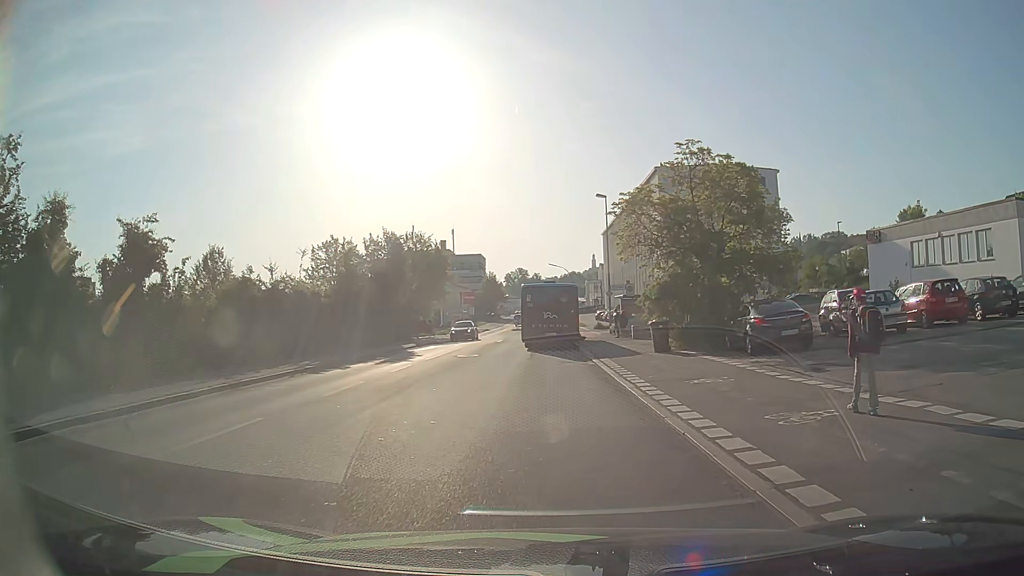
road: tertiary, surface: asphalt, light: Day
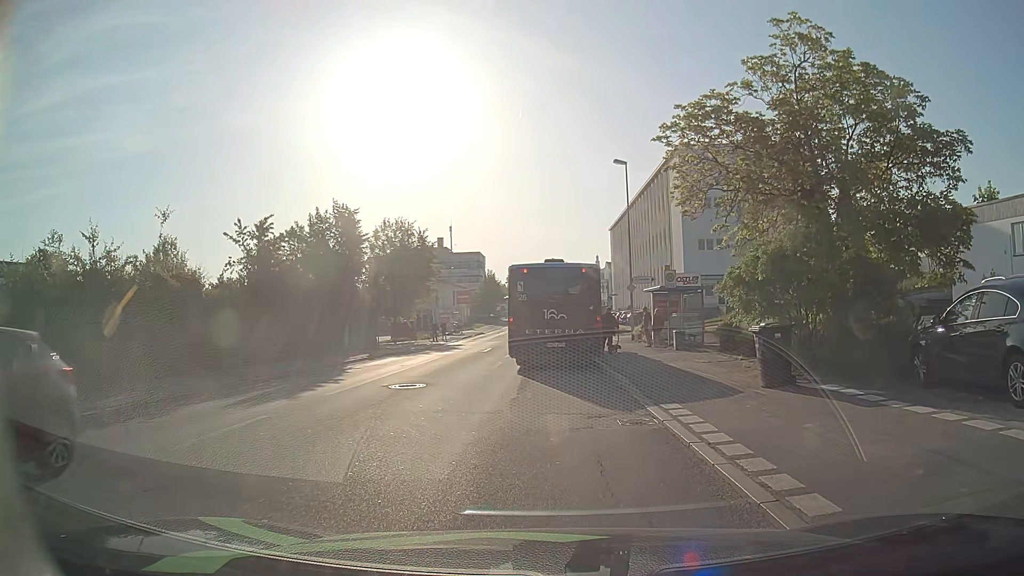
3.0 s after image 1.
(0.0, +11.1) m; +1°
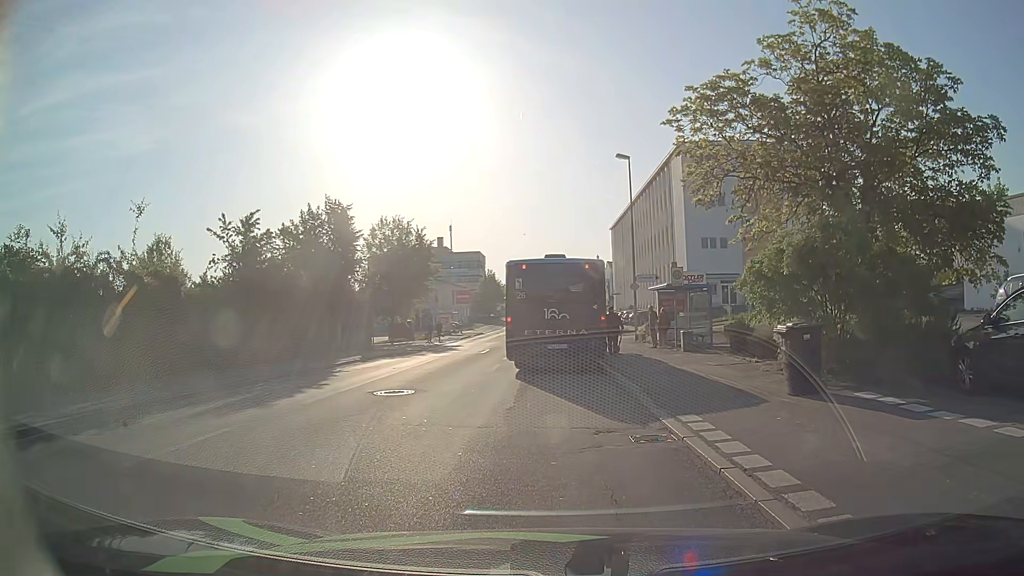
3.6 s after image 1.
(0.0, +1.3) m; -1°
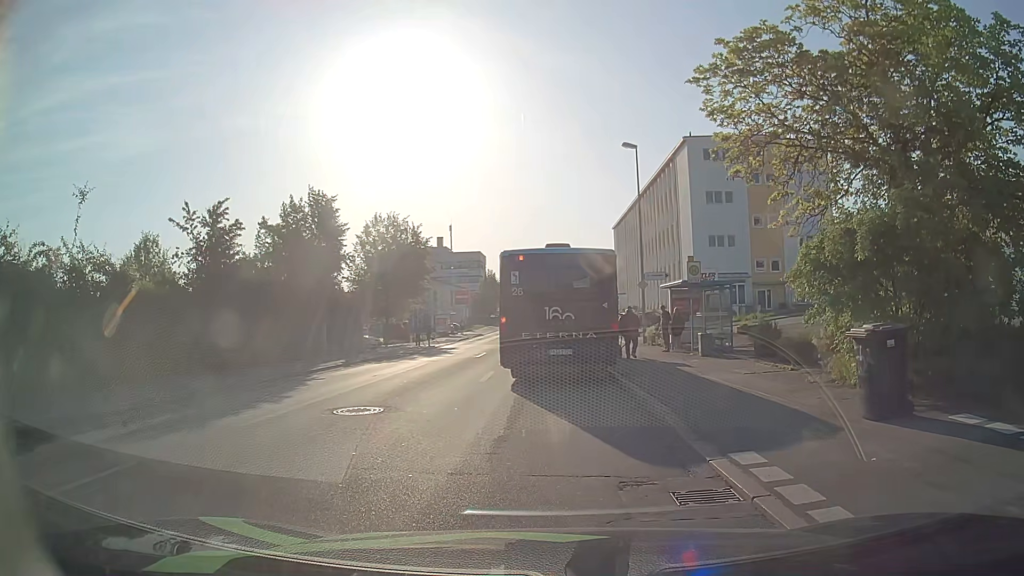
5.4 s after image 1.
(0.0, +2.5) m; -1°
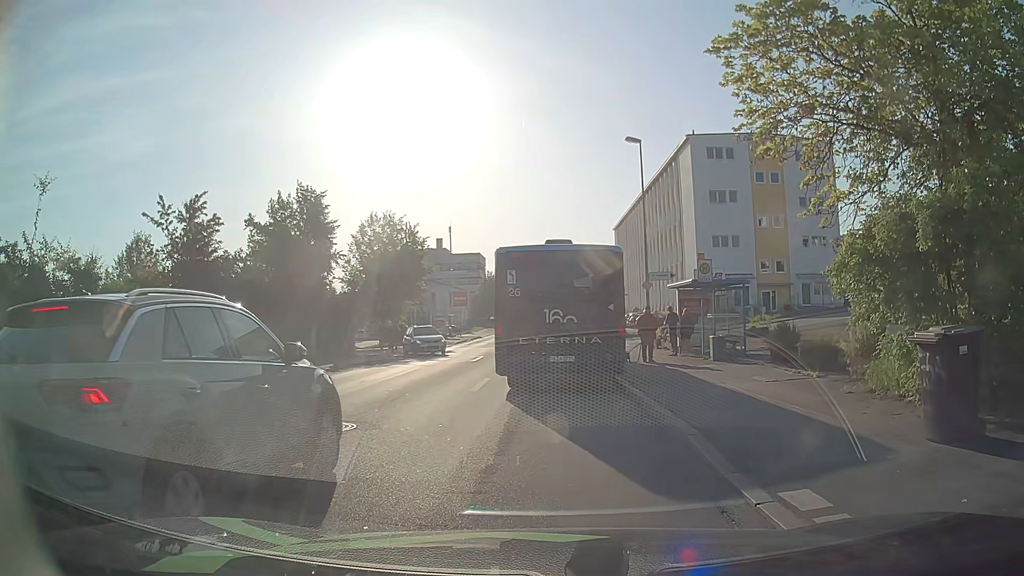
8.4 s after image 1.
(0.0, +1.5) m; 0°
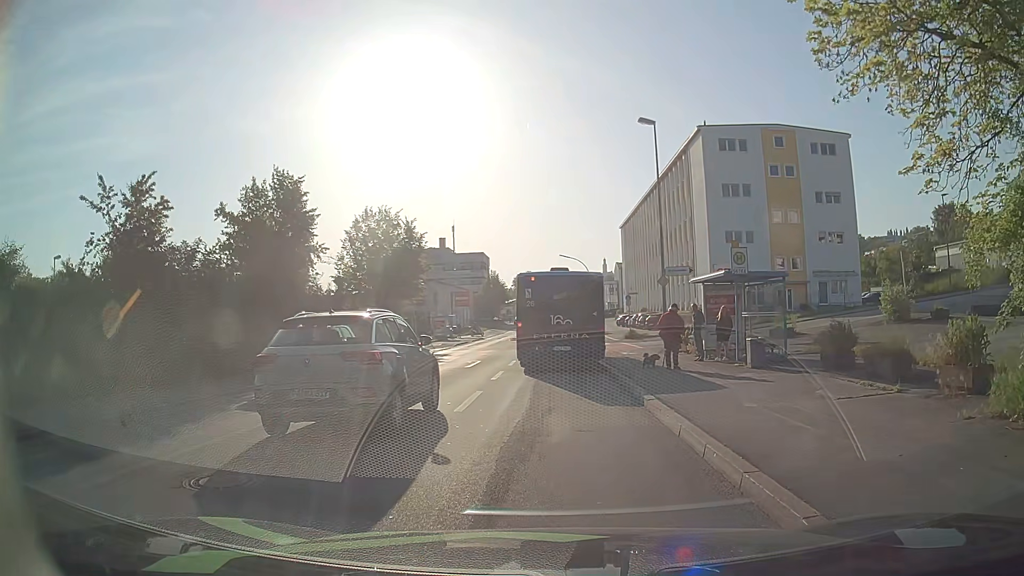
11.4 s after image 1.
(0.0, +3.4) m; -1°
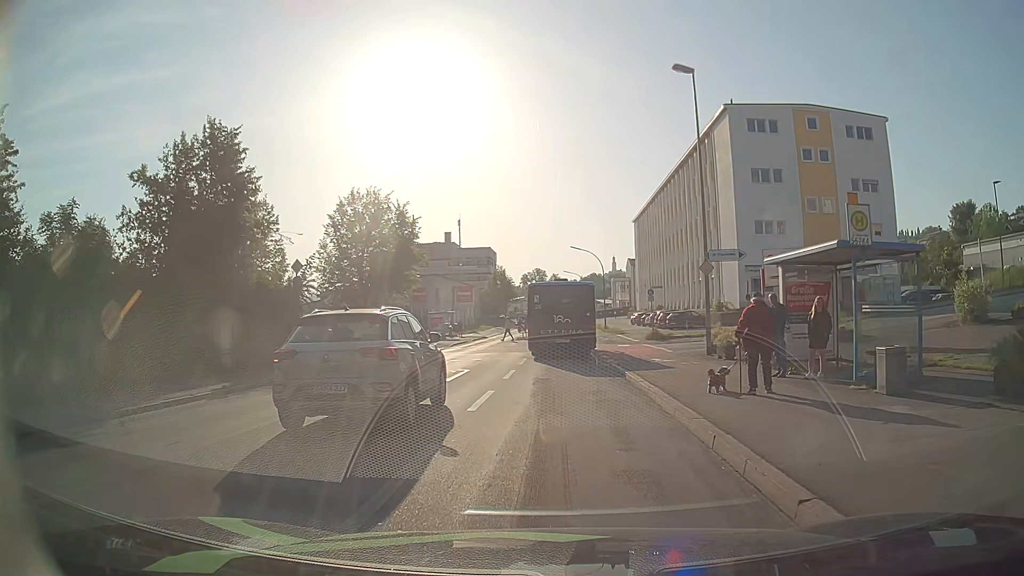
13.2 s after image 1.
(+0.1, +6.7) m; 0°
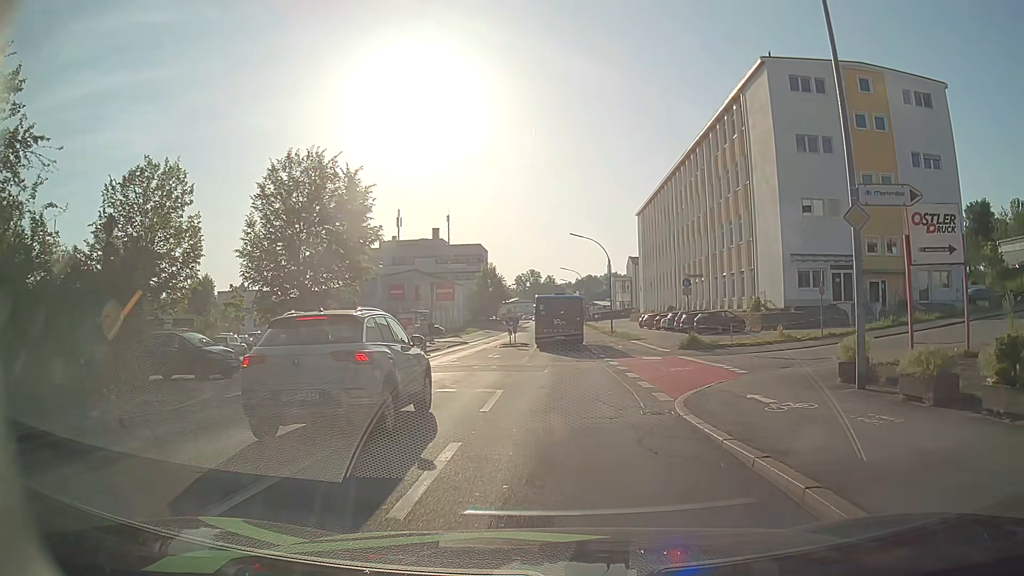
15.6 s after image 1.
(-0.1, +12.0) m; 0°
(0, +10) (+1, +20) (+1, +30) (+1, +40) (+1, +50) (+1, +60) (+1, +70) (+1, +80) (+1, +90) (+1, +100) m
